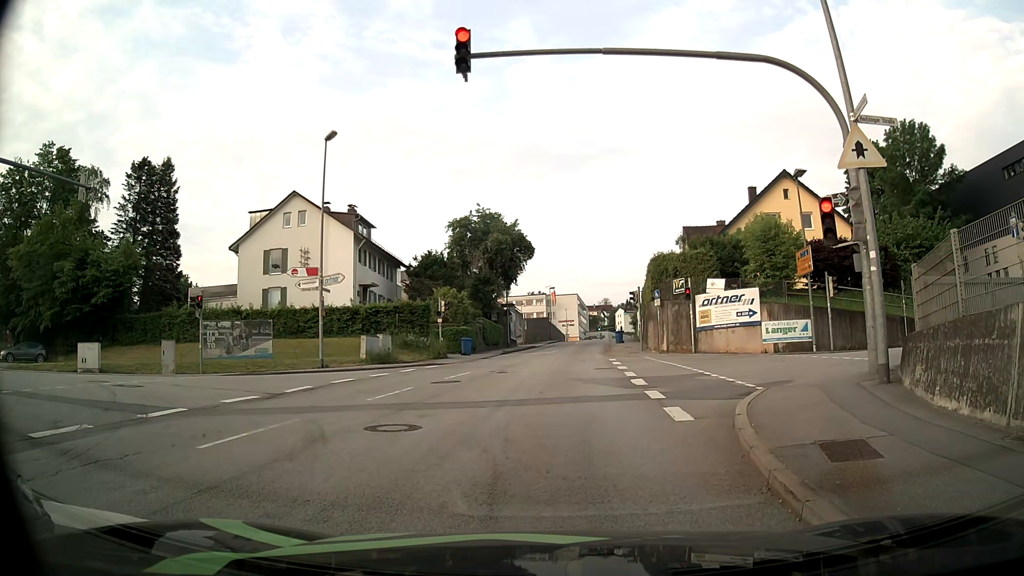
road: tertiary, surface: asphalt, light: Day
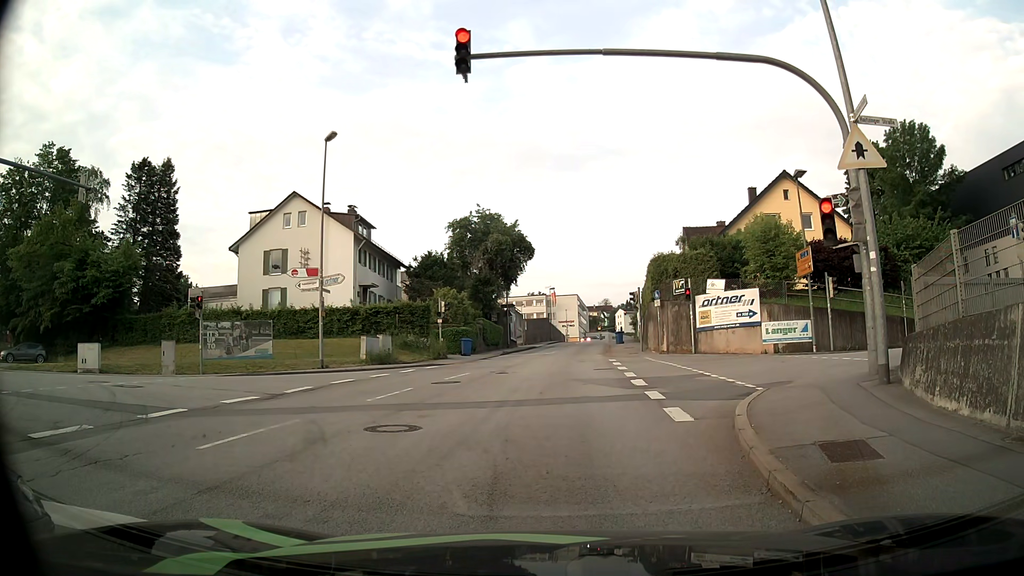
(0.0, 0.0) m; 0°
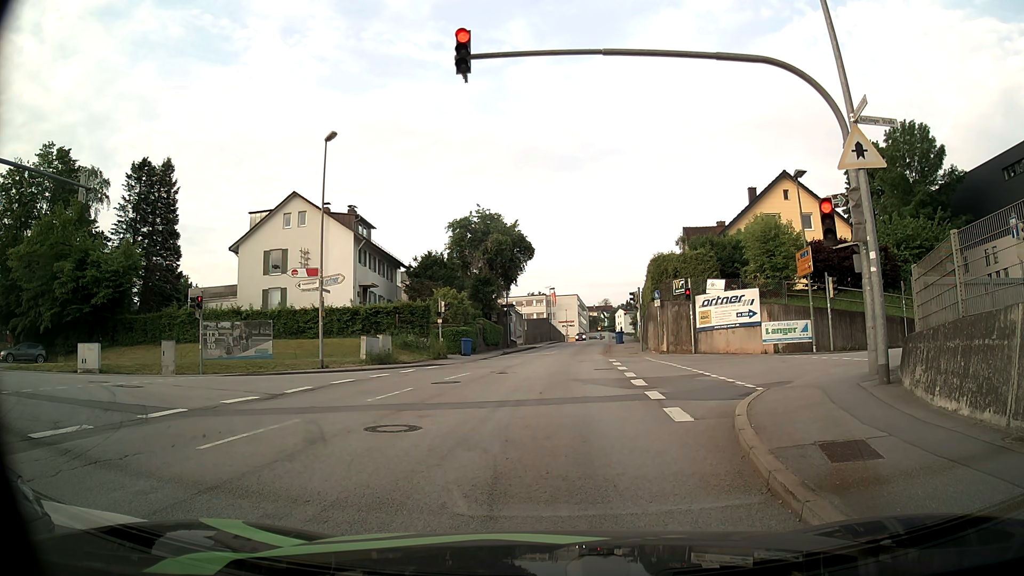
(0.0, 0.0) m; 0°
